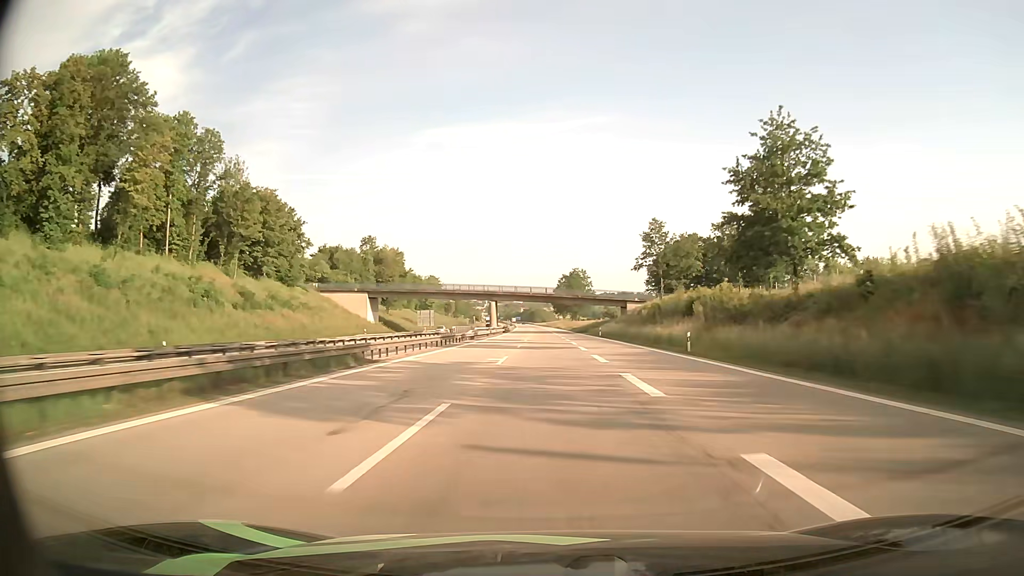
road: motorway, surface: asphalt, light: Day
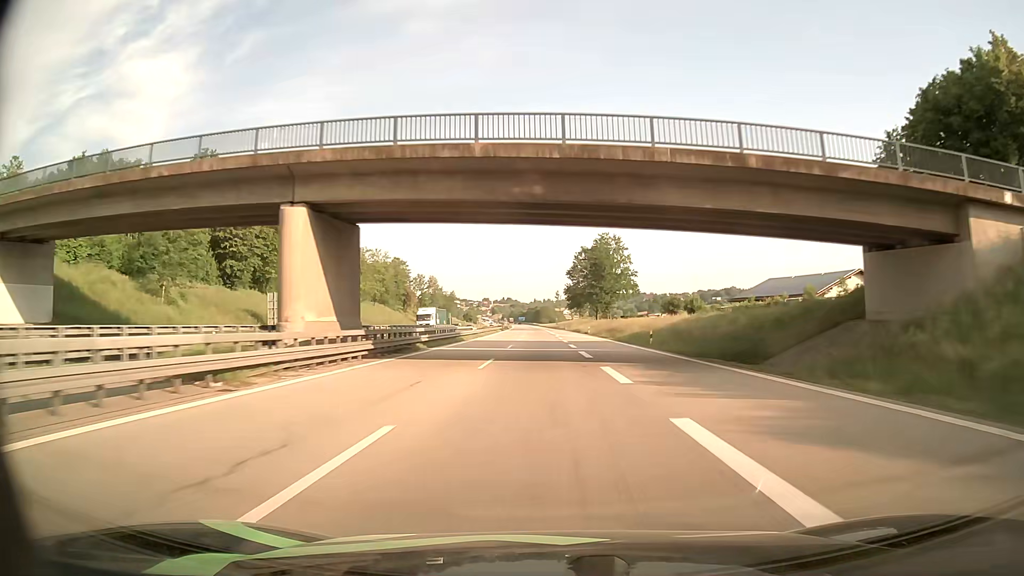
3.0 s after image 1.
(-0.4, +92.3) m; 0°
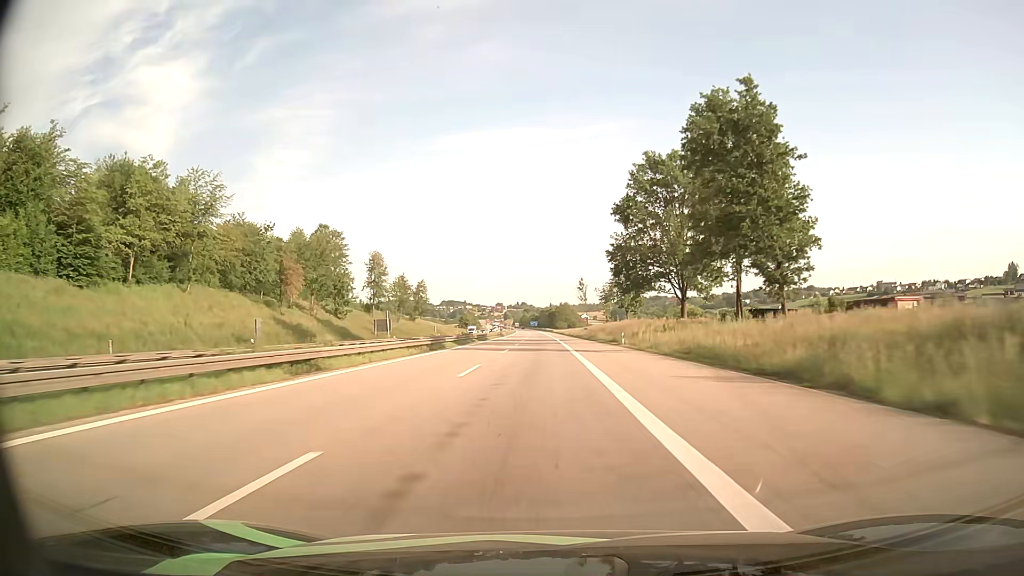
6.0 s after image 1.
(-1.1, +91.7) m; -1°
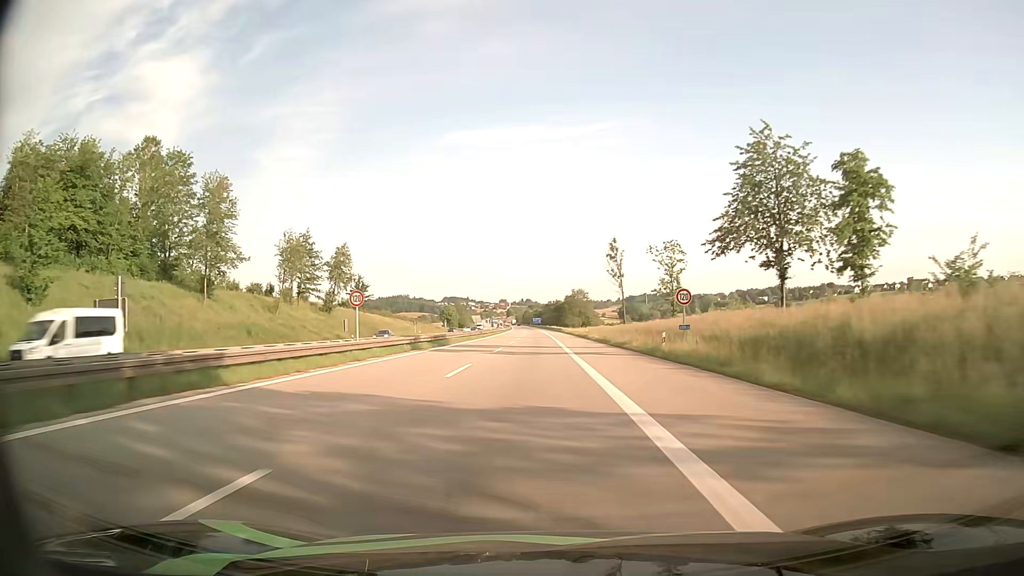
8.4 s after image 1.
(-0.5, +72.7) m; -1°
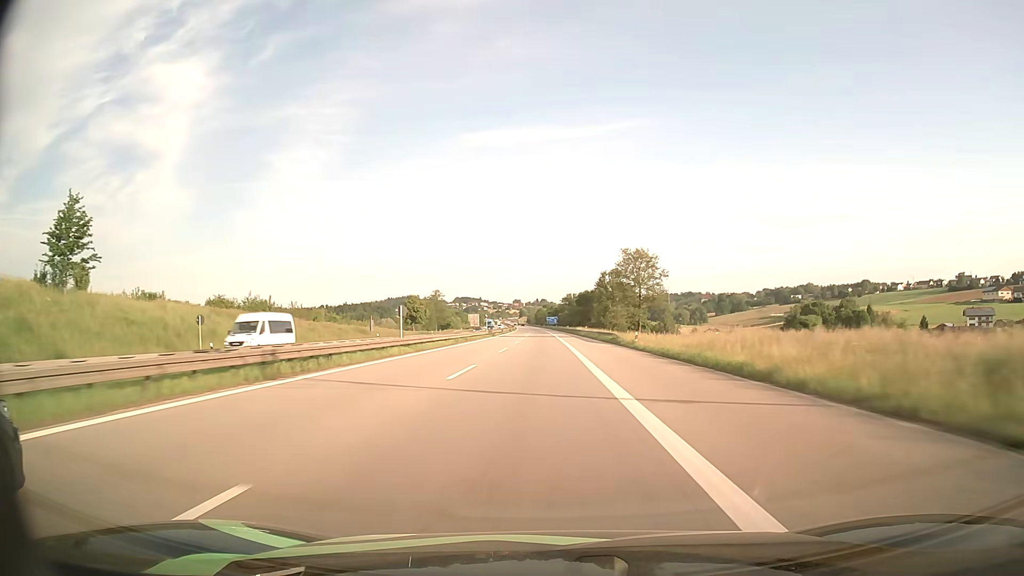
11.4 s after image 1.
(-0.9, +90.0) m; -1°
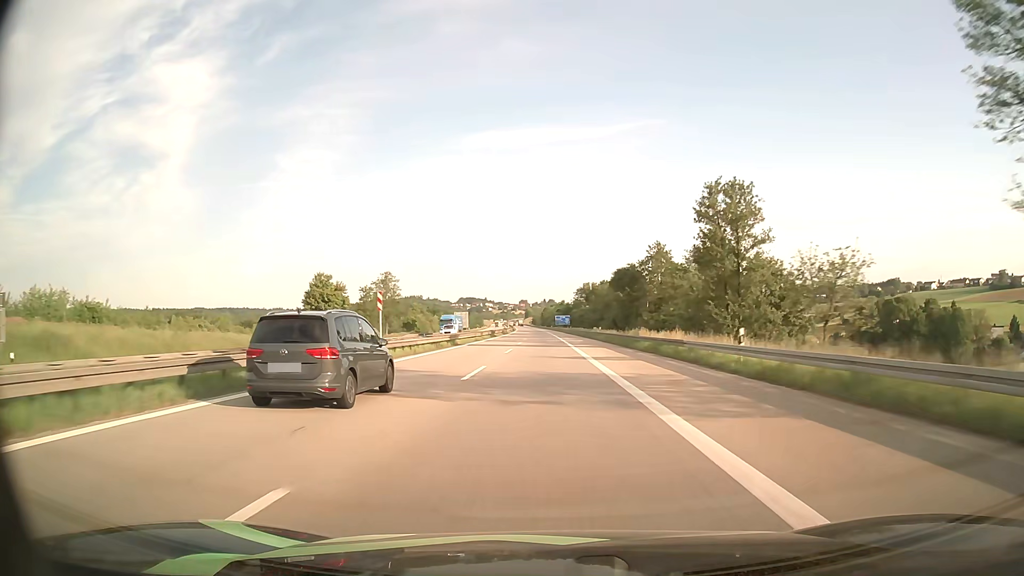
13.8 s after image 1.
(-0.7, +71.6) m; -1°
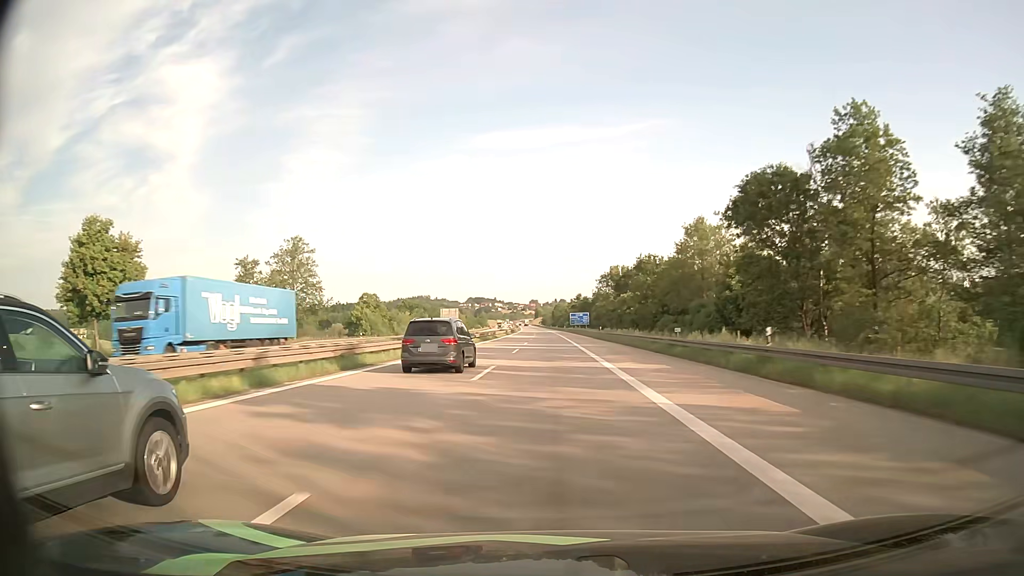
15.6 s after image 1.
(-0.4, +53.9) m; -1°
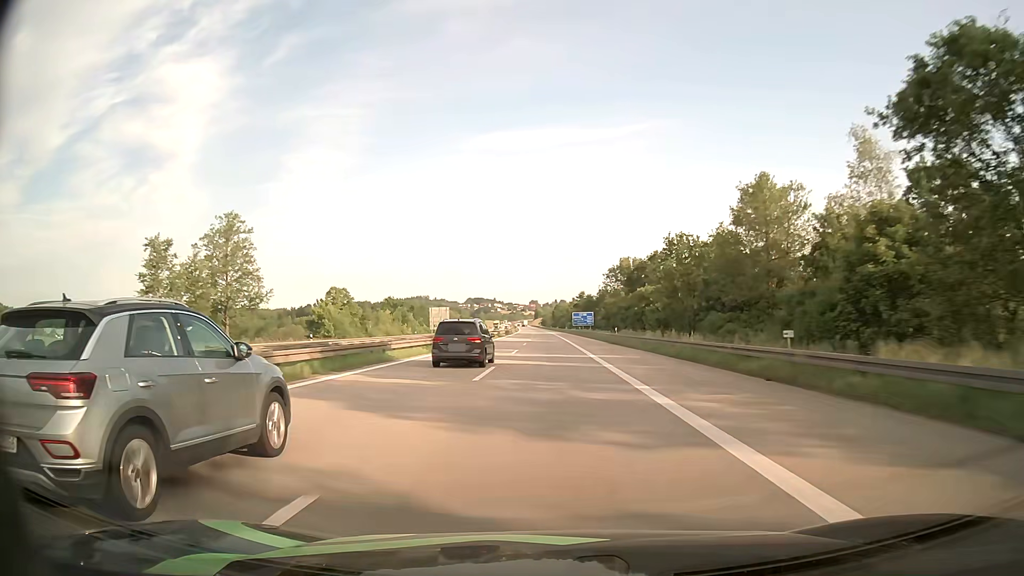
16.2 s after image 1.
(0.0, +18.0) m; 0°
(0, +10) (0, +20) (0, +30) (0, +40) (0, +50) (0, +60) (0, +70) (0, +80) (0, +90) (0, +100) m
